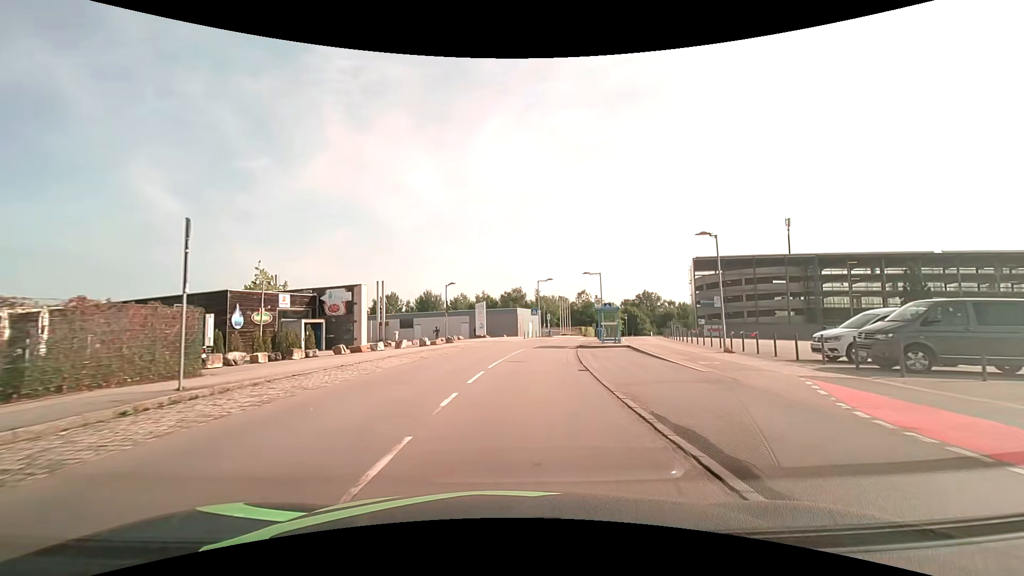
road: residential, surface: asphalt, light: Day
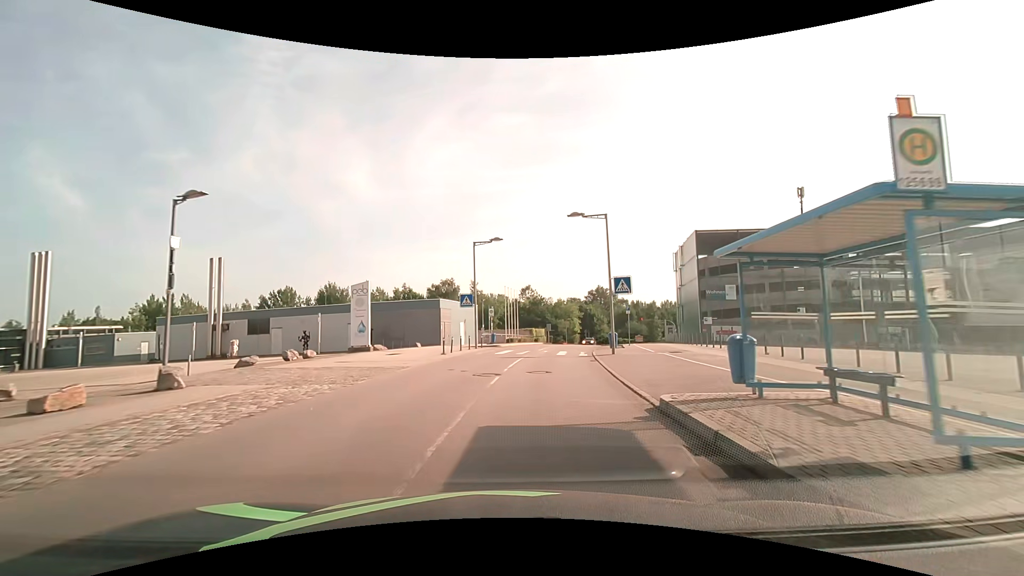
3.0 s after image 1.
(+1.7, +29.2) m; +7°
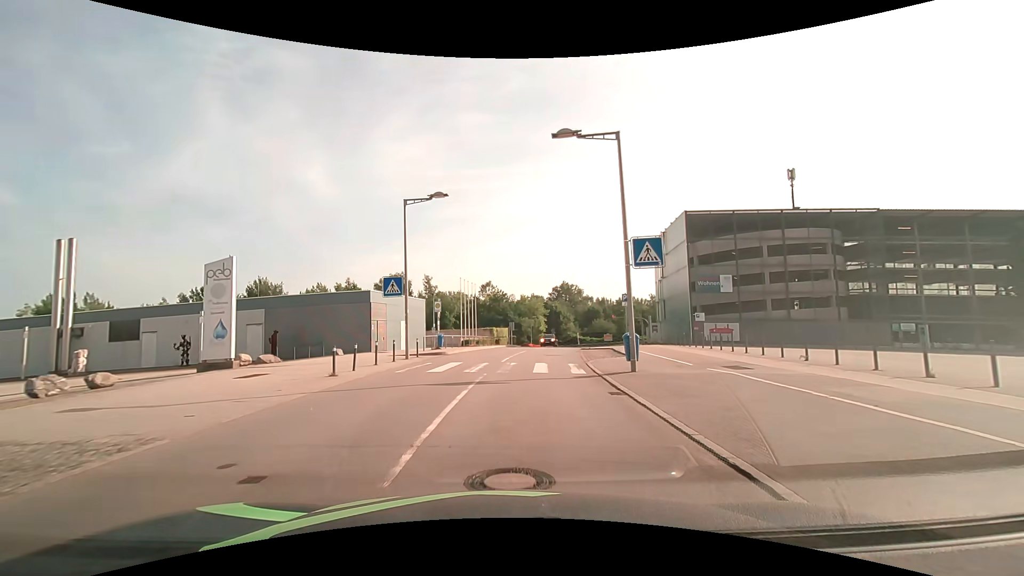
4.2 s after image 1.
(+0.5, +10.8) m; +5°
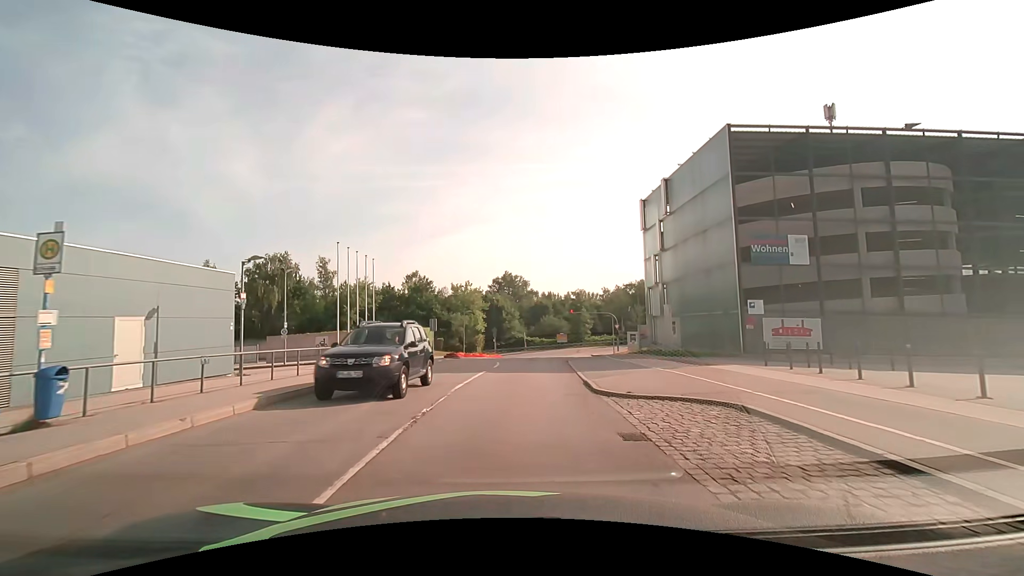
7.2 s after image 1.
(+1.6, +23.9) m; +7°
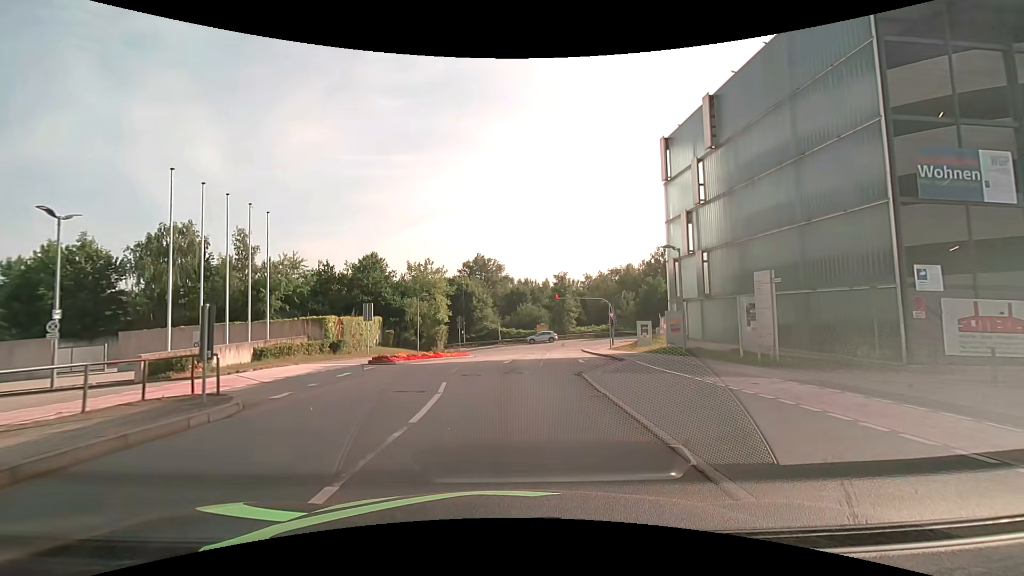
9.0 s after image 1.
(+0.4, +14.2) m; +3°
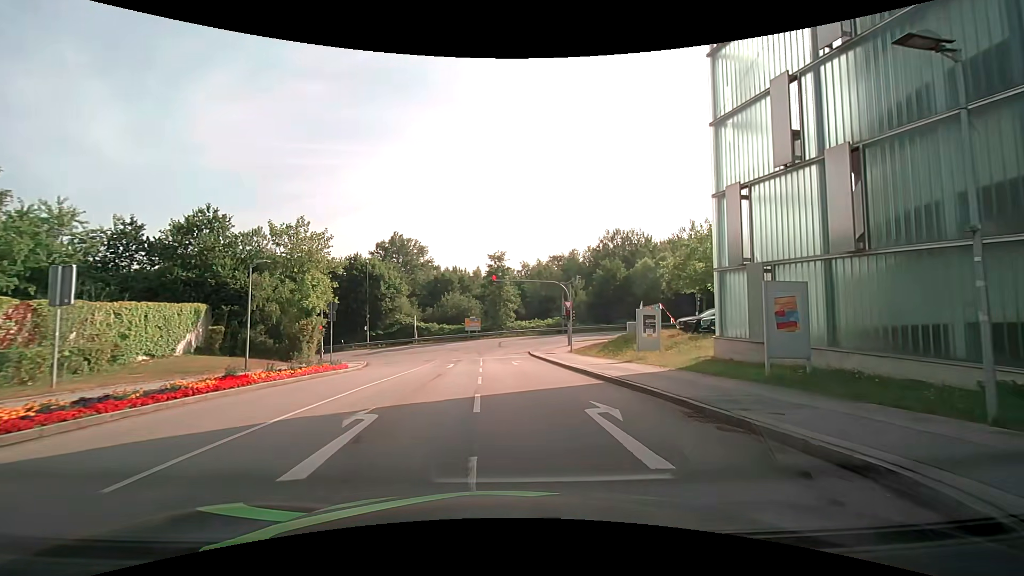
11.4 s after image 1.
(+1.0, +17.7) m; +8°
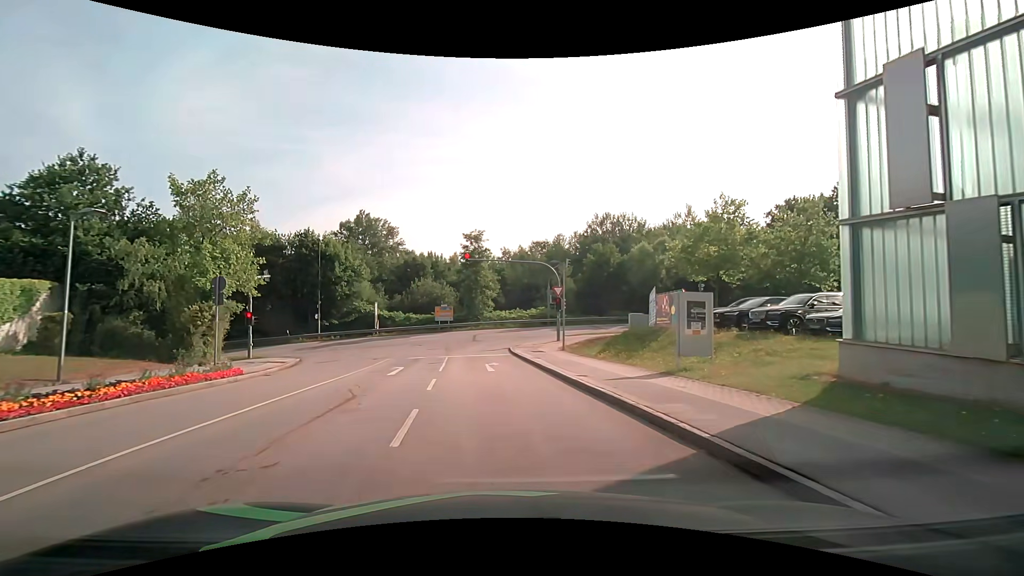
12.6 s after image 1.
(+0.2, +8.3) m; +3°
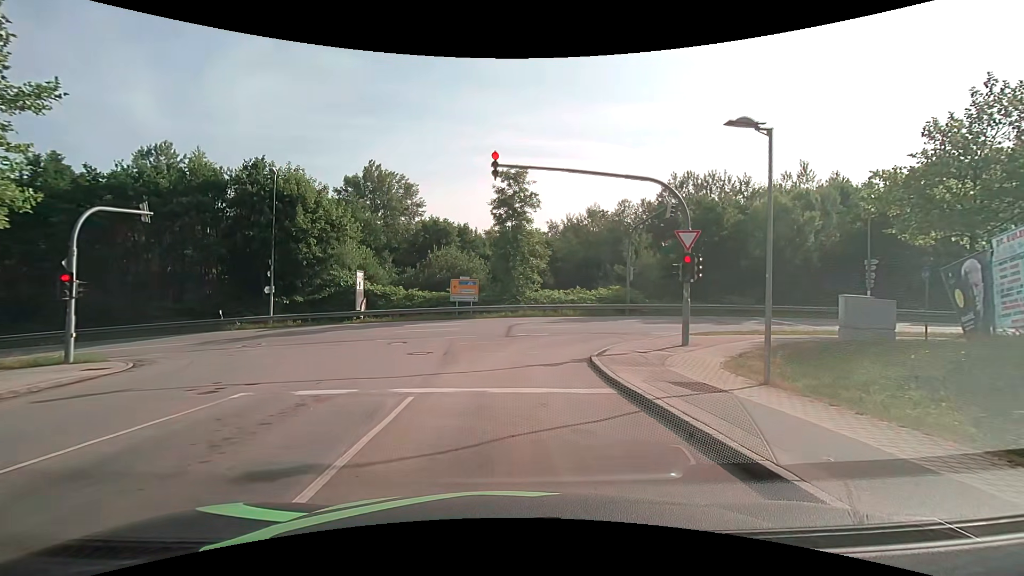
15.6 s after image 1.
(-1.1, +18.6) m; -5°
(0, +10) (+1, +20) (+9, +26) (+19, +27) (+29, +28) (+38, +29) (+48, +29) (+58, +30) (+68, +31) (+78, +33) m
